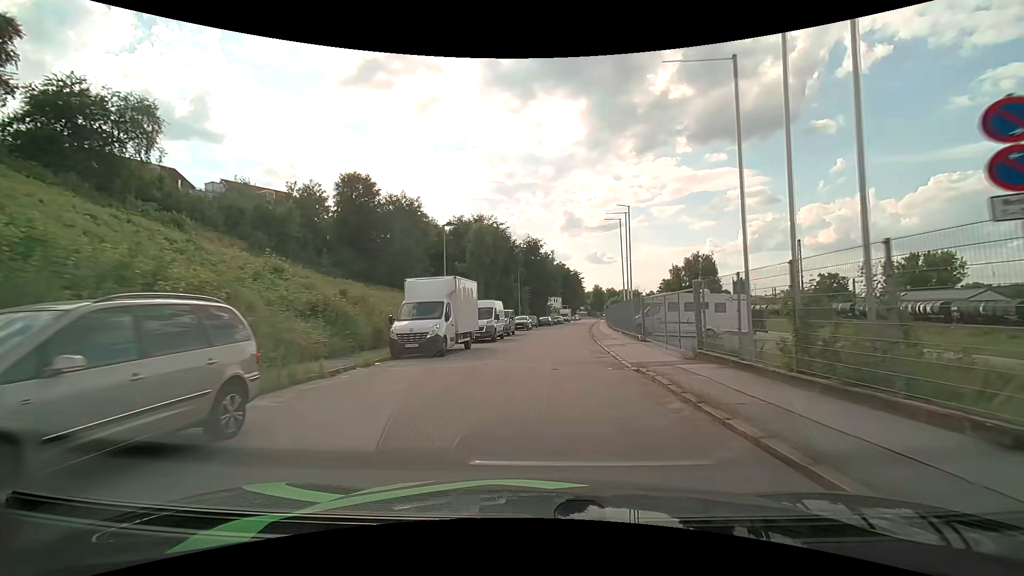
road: residential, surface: asphalt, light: Day
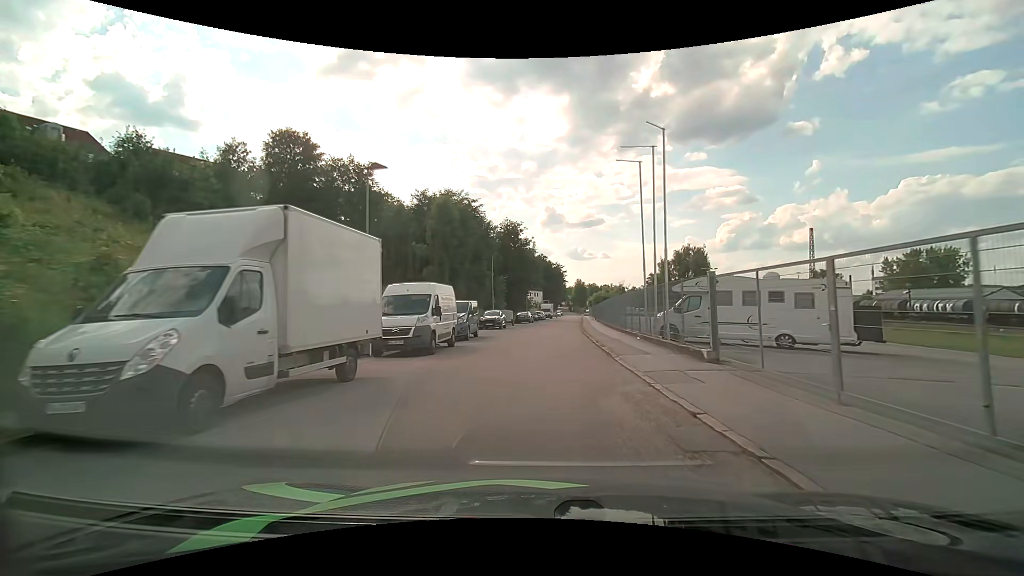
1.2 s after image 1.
(+0.3, +12.3) m; +3°
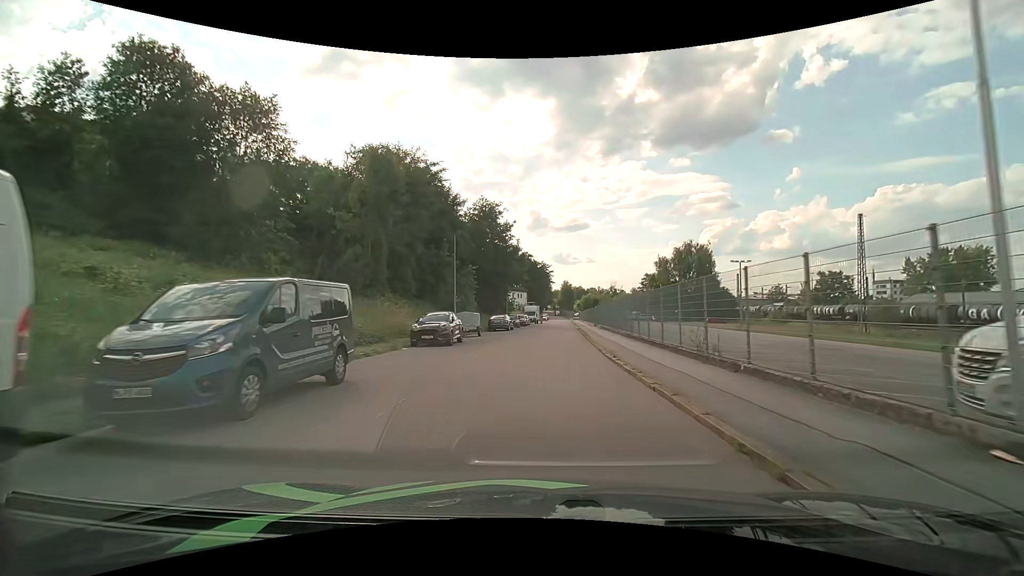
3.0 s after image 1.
(+0.1, +17.3) m; +1°
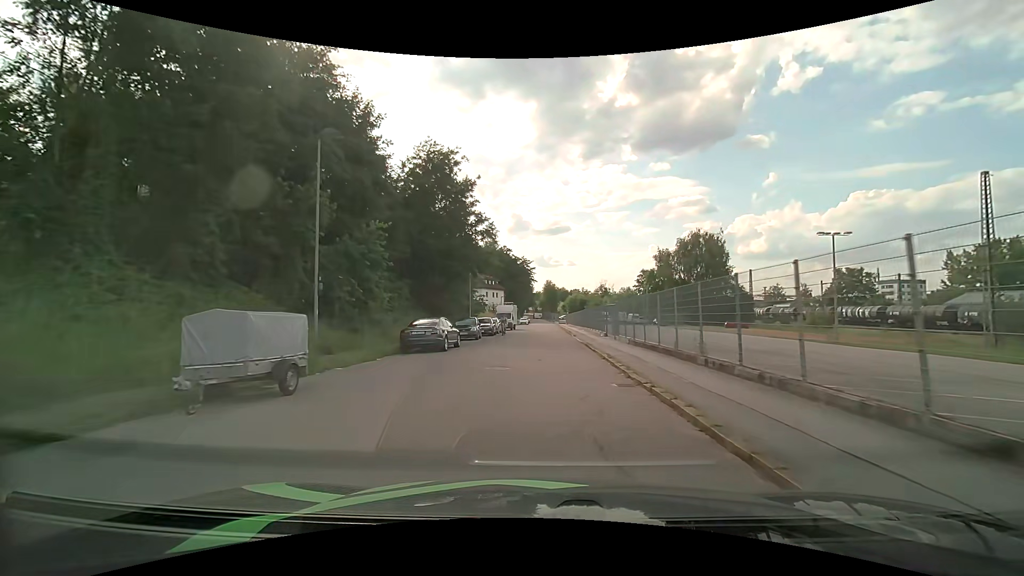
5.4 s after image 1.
(+0.6, +22.5) m; +3°
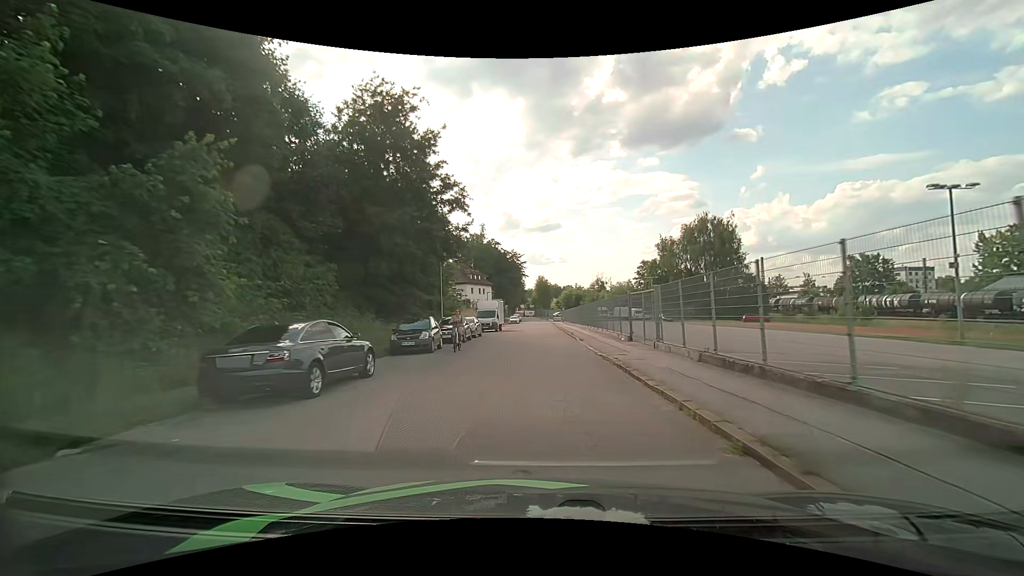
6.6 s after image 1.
(+0.1, +11.5) m; +1°
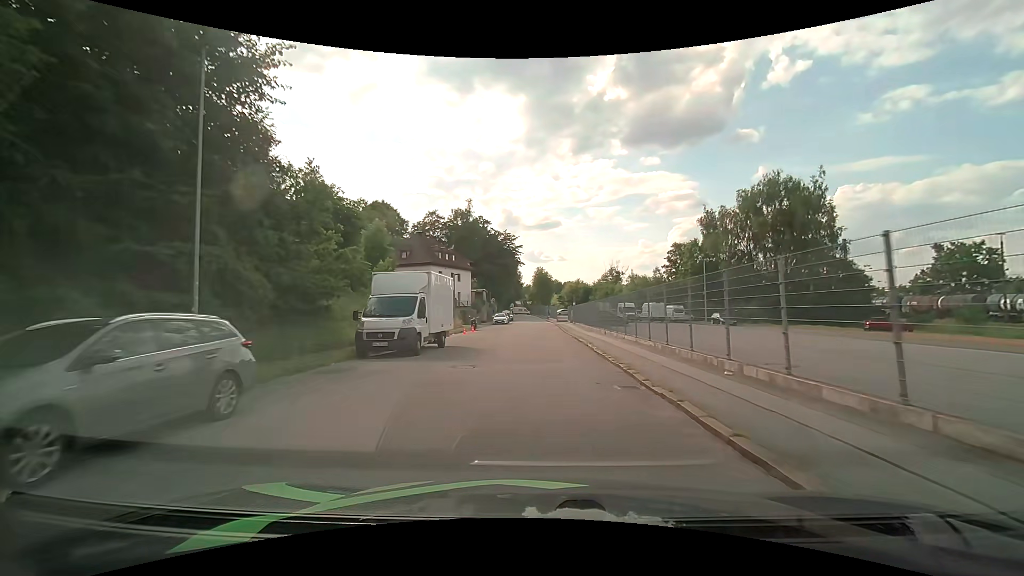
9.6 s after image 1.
(+0.2, +29.6) m; 0°
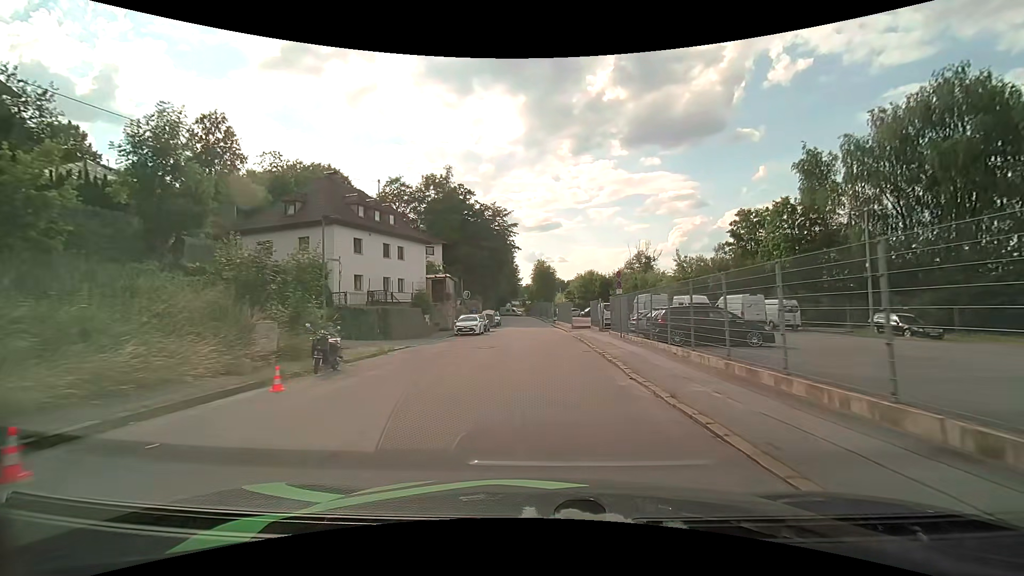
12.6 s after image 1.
(+0.2, +30.2) m; 0°
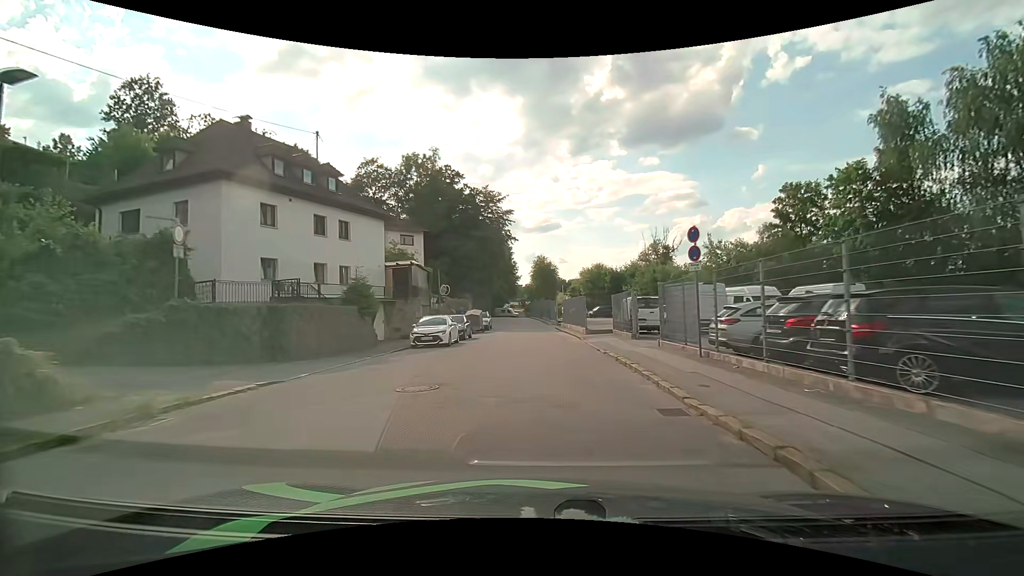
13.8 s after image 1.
(0.0, +11.7) m; 0°
(0, +10) (0, +20) (0, +30) (0, +40) (-1, +50) (-1, +60) (-2, +70) (-3, +80) (-4, +90) (-4, +100) m
